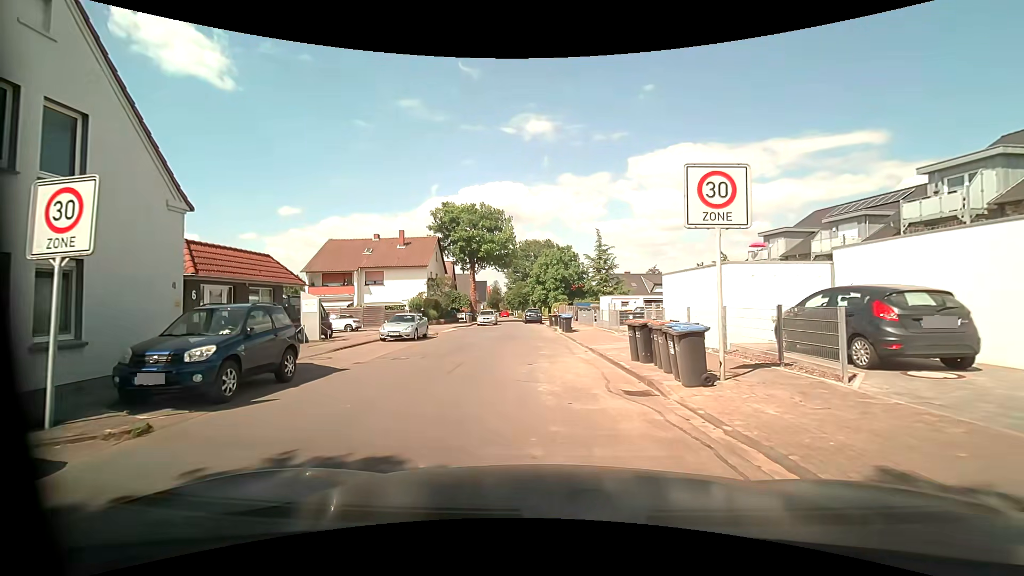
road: unclassified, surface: asphalt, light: Day
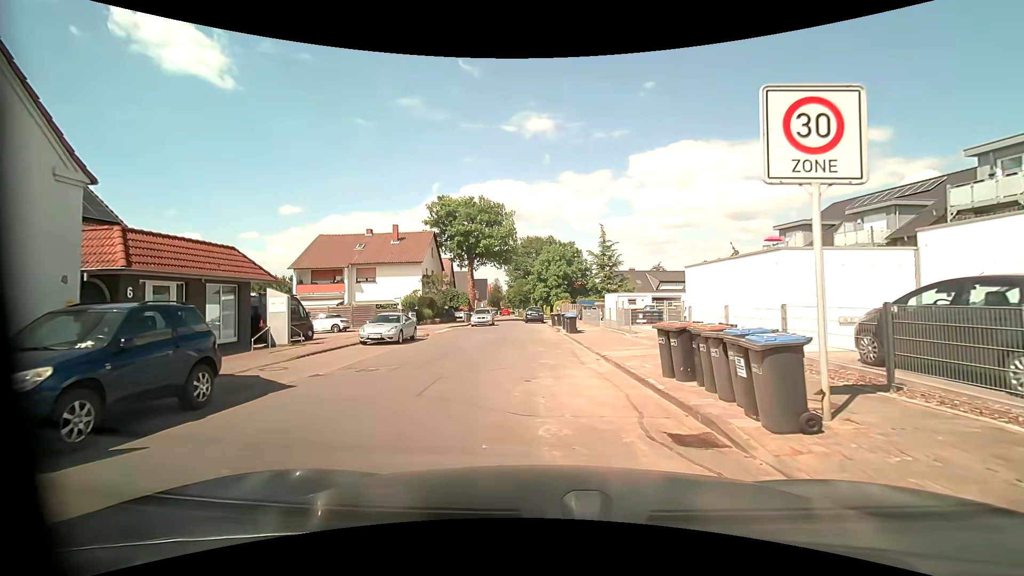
(+0.1, +2.9) m; +1°
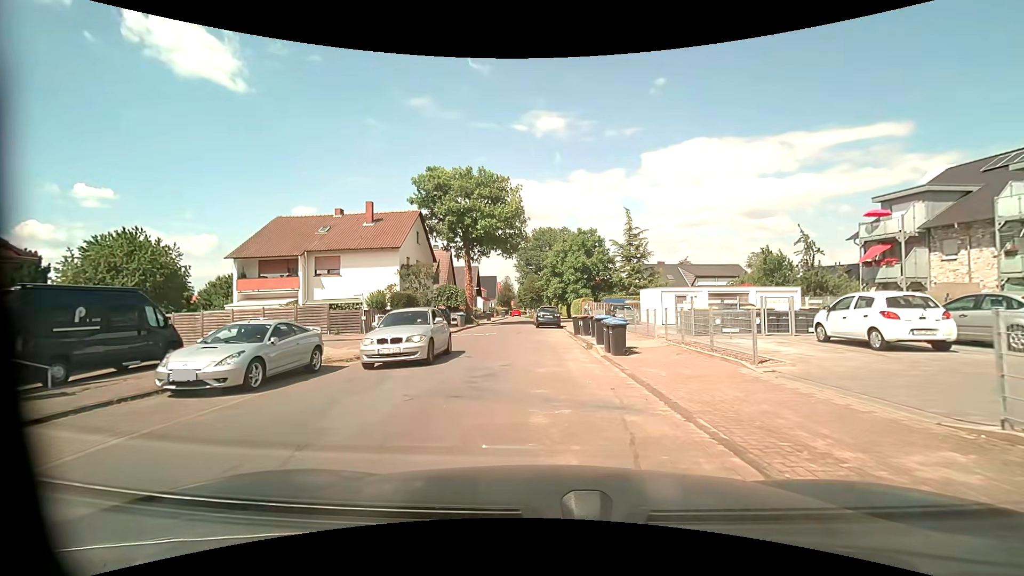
(-0.1, +11.7) m; -1°
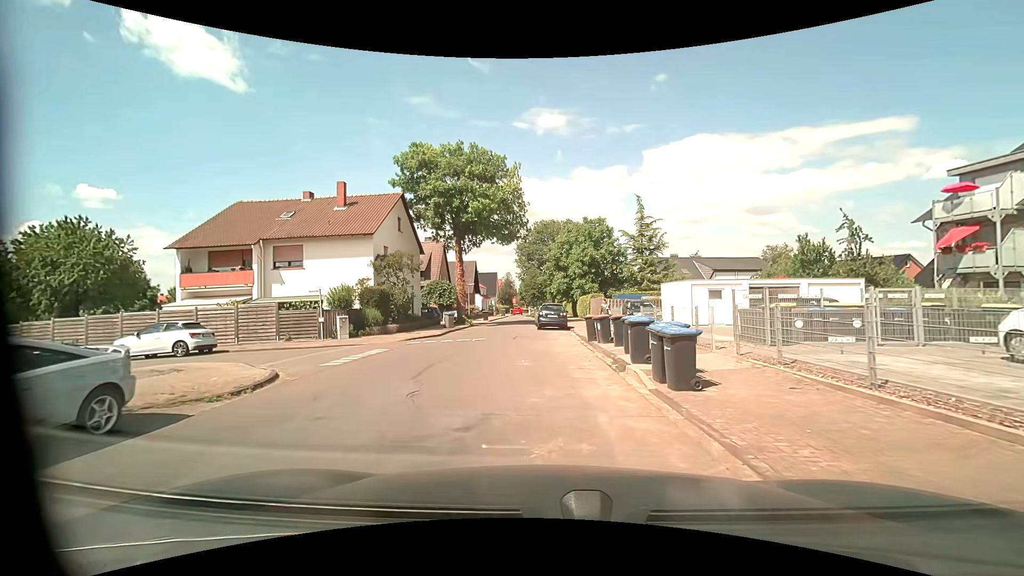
(0.0, +6.1) m; -1°
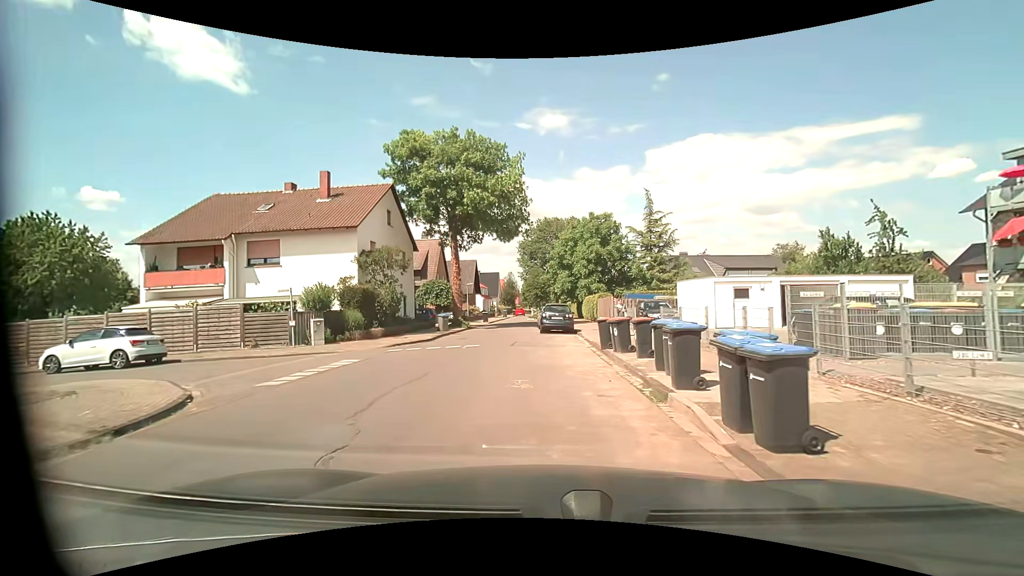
(0.0, +3.1) m; 0°
(0, +10) (0, +20) (-3, +30) (-3, +40) (-4, +50) (-4, +60) (-3, +70) (-1, +79) (-1, +89) (0, +99) m
